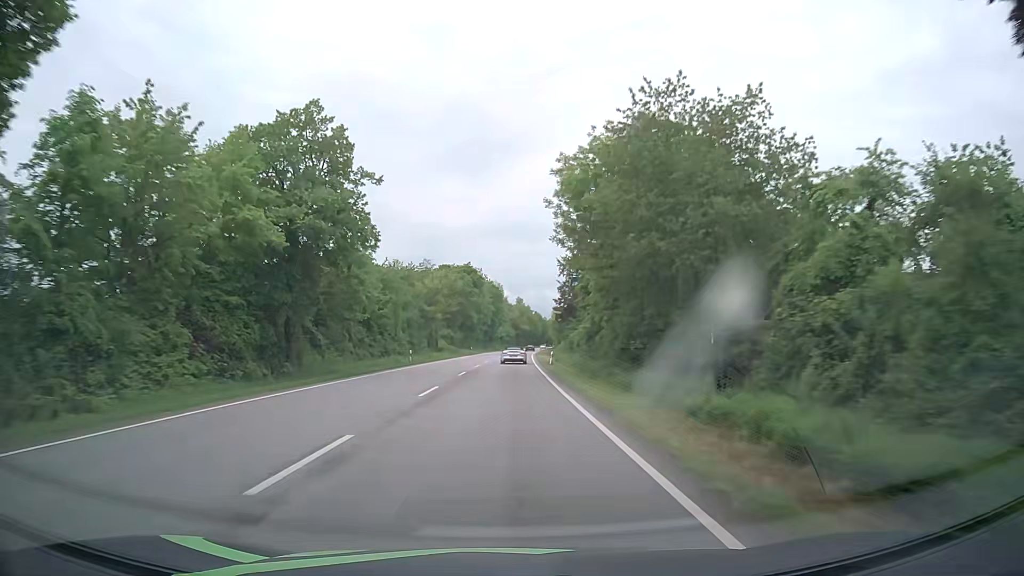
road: primary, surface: asphalt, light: Day
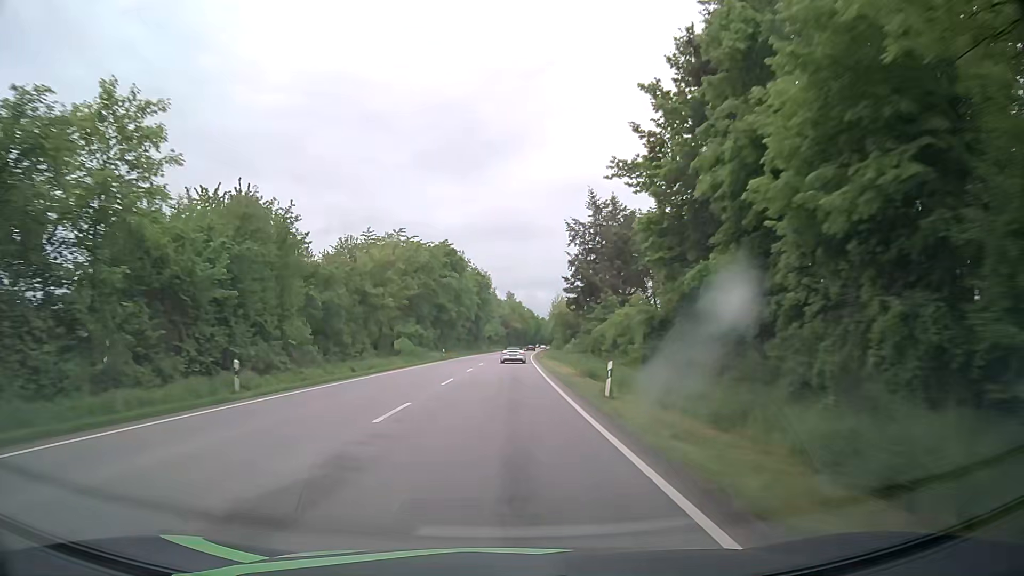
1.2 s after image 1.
(+0.3, +29.9) m; +1°
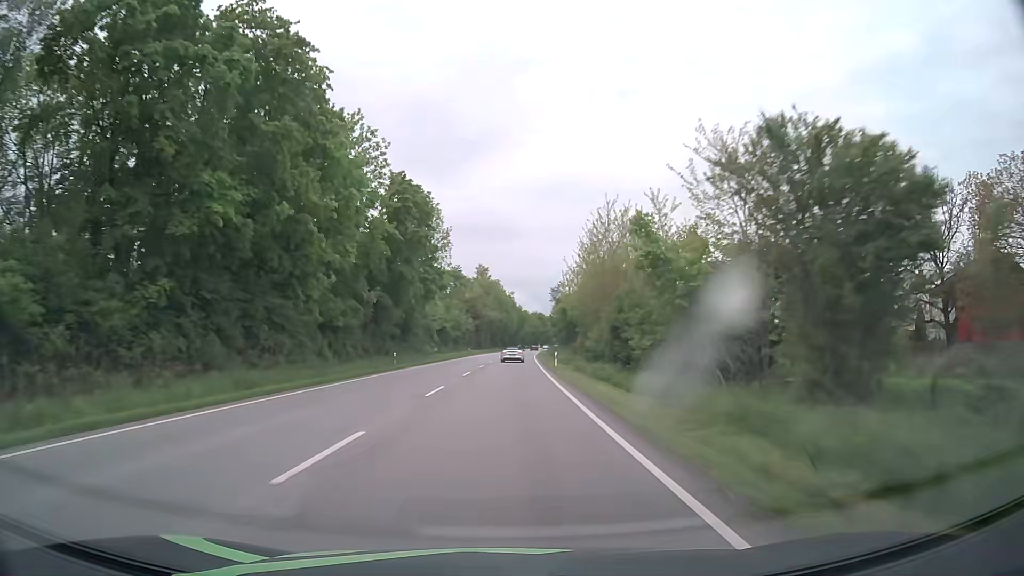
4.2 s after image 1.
(+0.6, +76.9) m; +2°
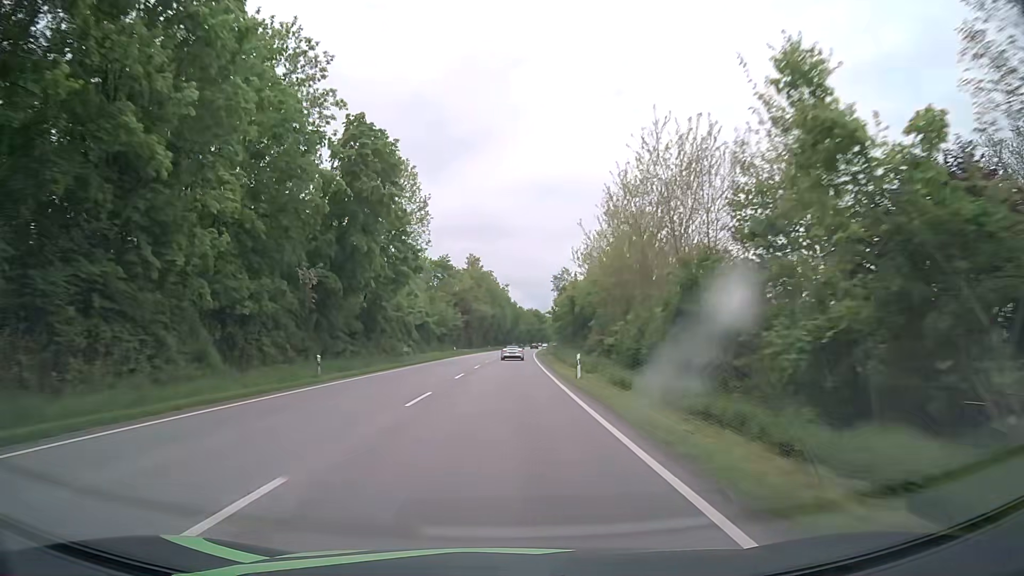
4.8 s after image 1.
(+0.1, +15.6) m; +1°
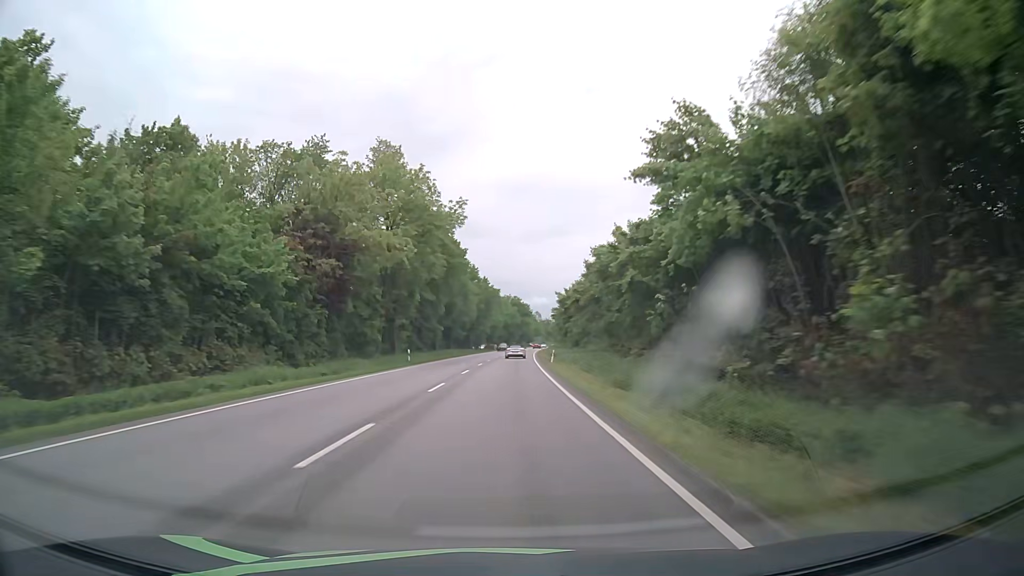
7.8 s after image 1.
(+1.3, +78.3) m; +2°
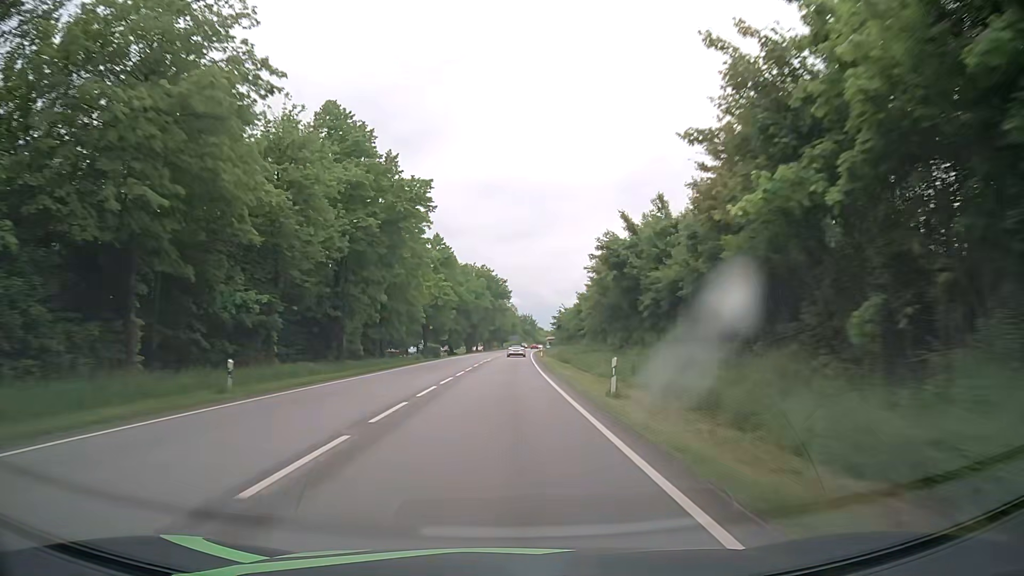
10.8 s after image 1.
(+2.0, +78.8) m; +2°
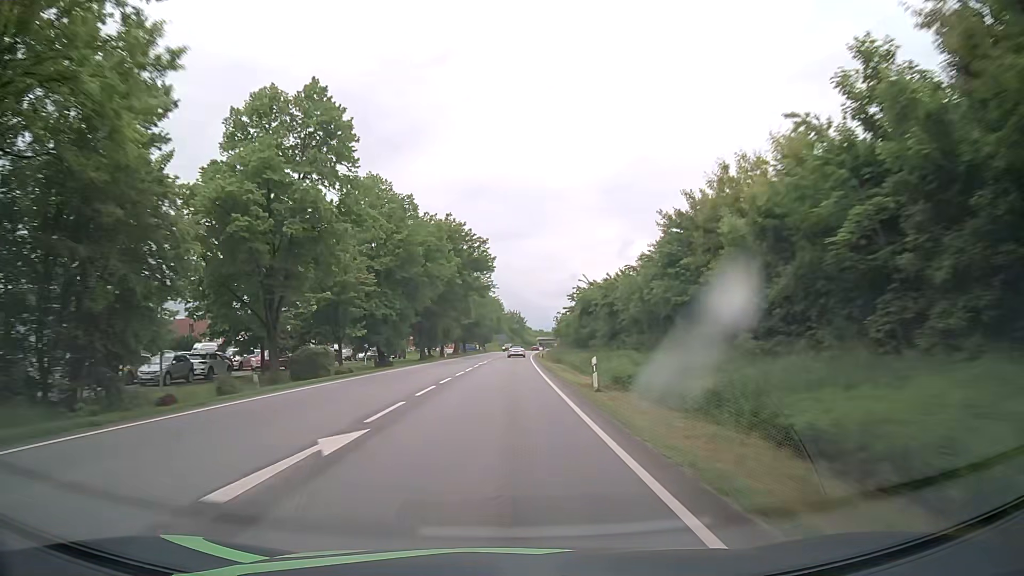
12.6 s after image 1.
(+0.9, +47.4) m; +1°
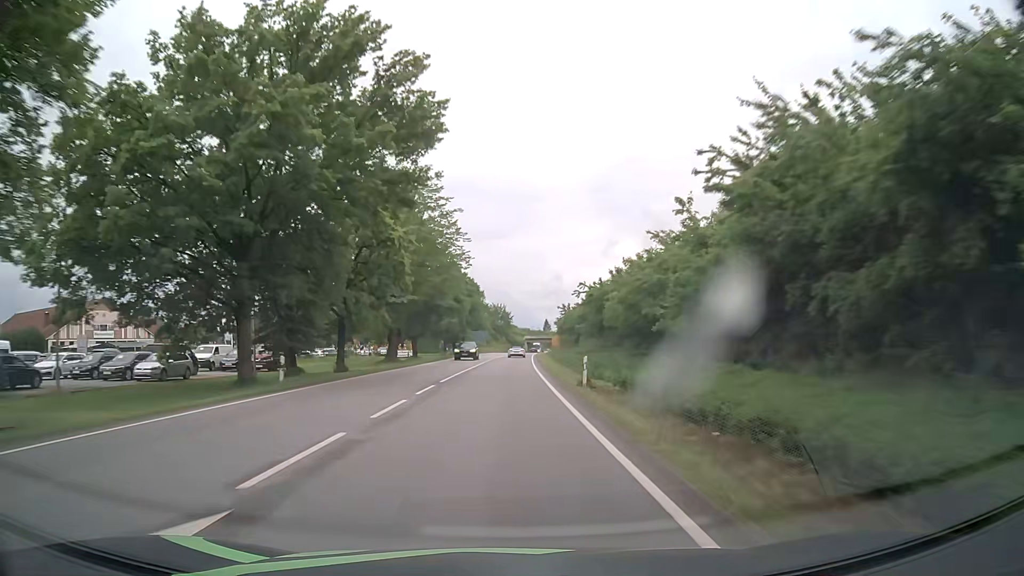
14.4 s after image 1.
(+1.0, +47.3) m; +2°
(0, +10) (0, +20) (0, +30) (0, +40) (+1, +50) (+1, +60) (+1, +70) (+2, +80) (+2, +90) (+3, +100) m
